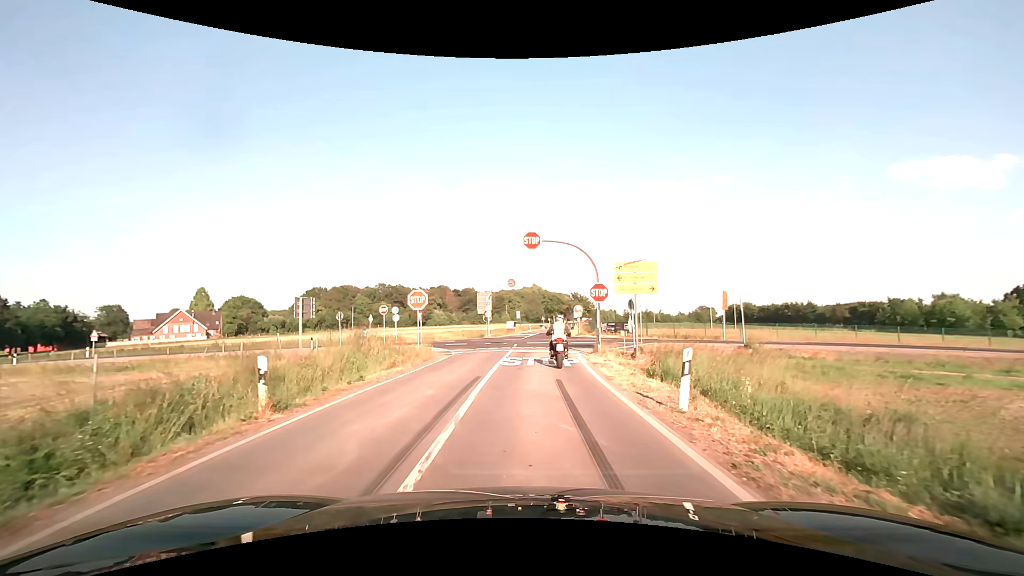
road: secondary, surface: asphalt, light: Day
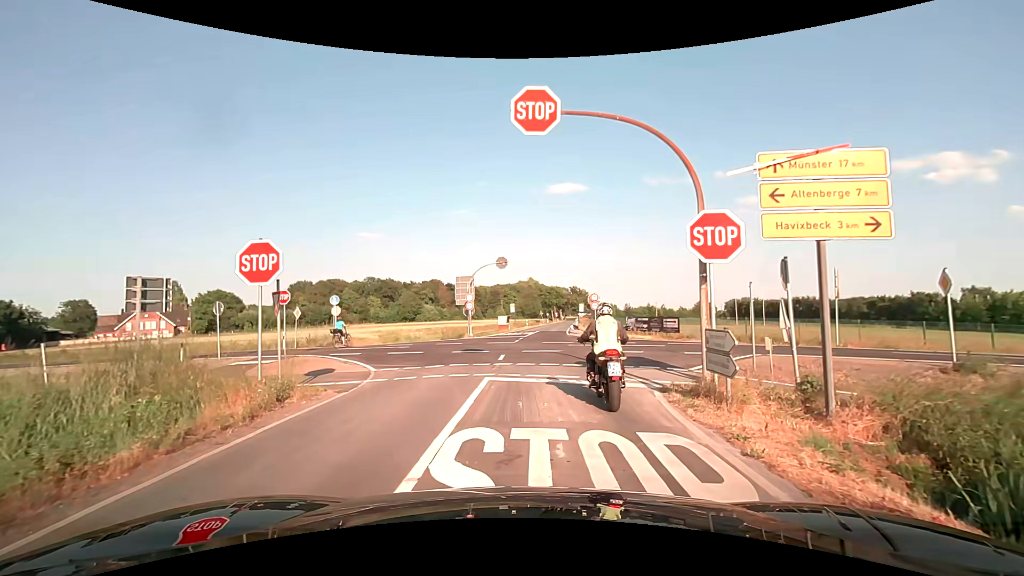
(+0.1, +14.0) m; 0°
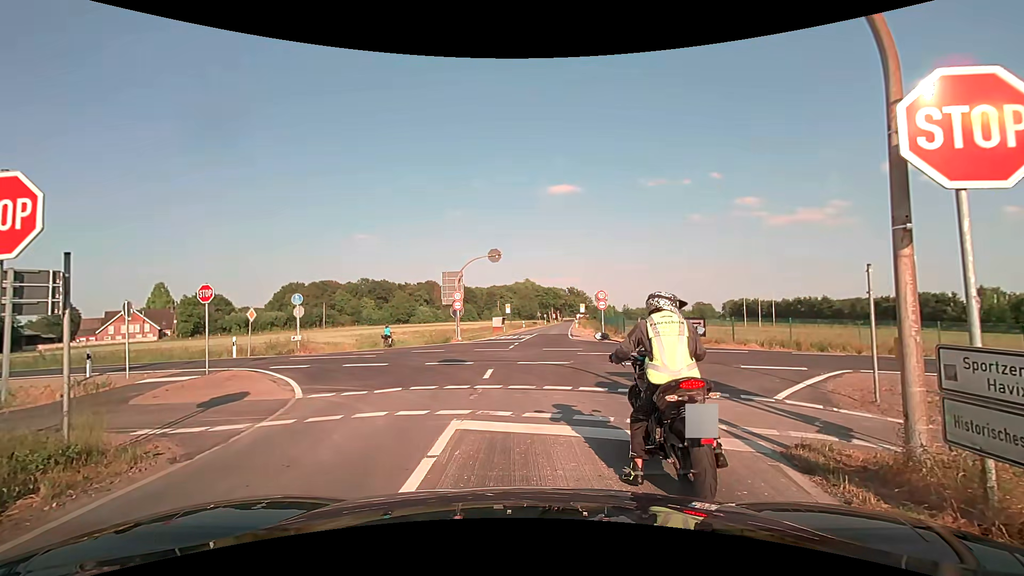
(0.0, +4.7) m; +1°
(0, +10) (+1, +20) (+1, +30) (+2, +40) (+2, +50) (+3, +60) (+4, +70) (+5, +80) (+6, +90) (+7, +100) m
